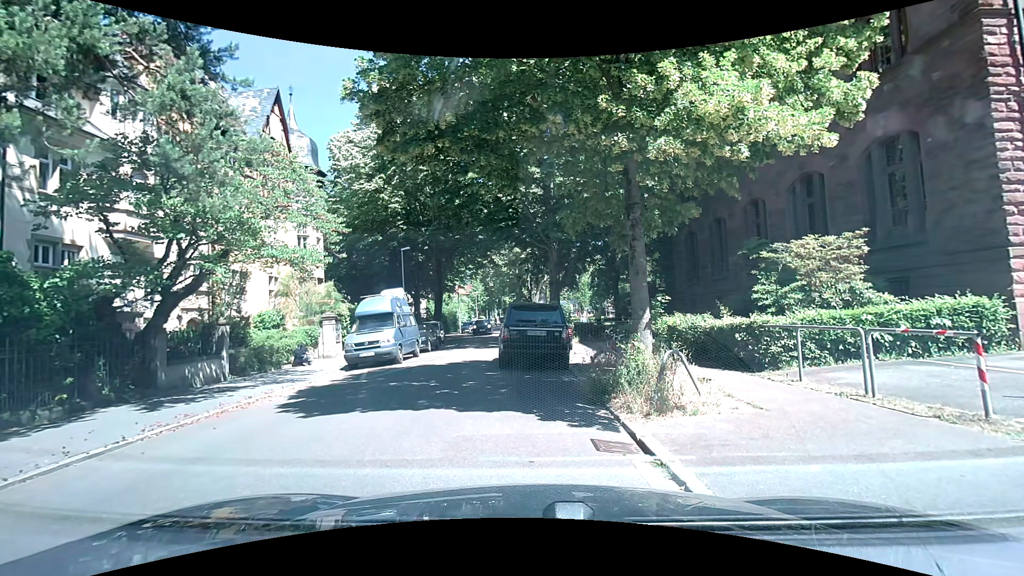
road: residential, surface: asphalt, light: Day
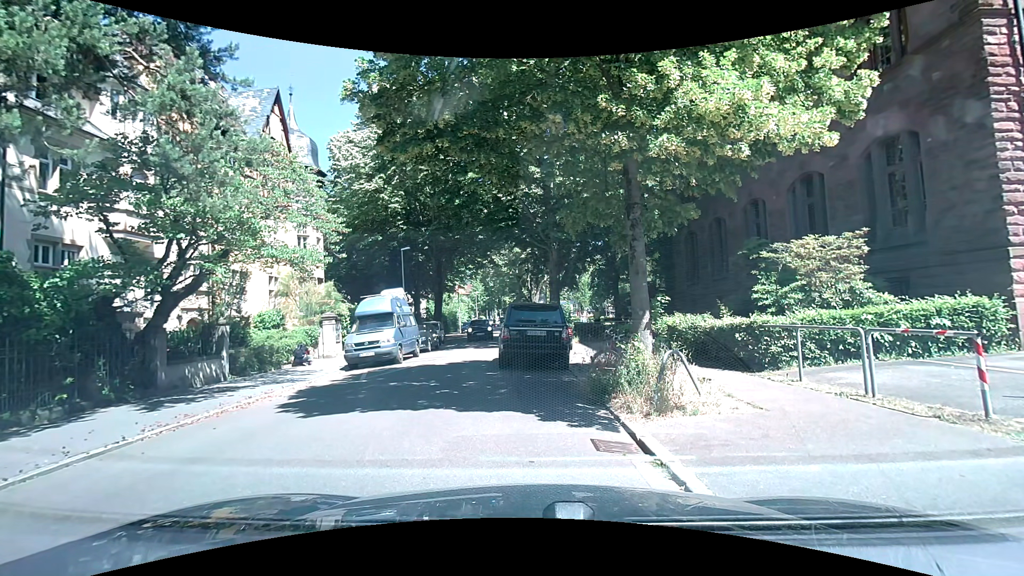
(0.0, 0.0) m; 0°
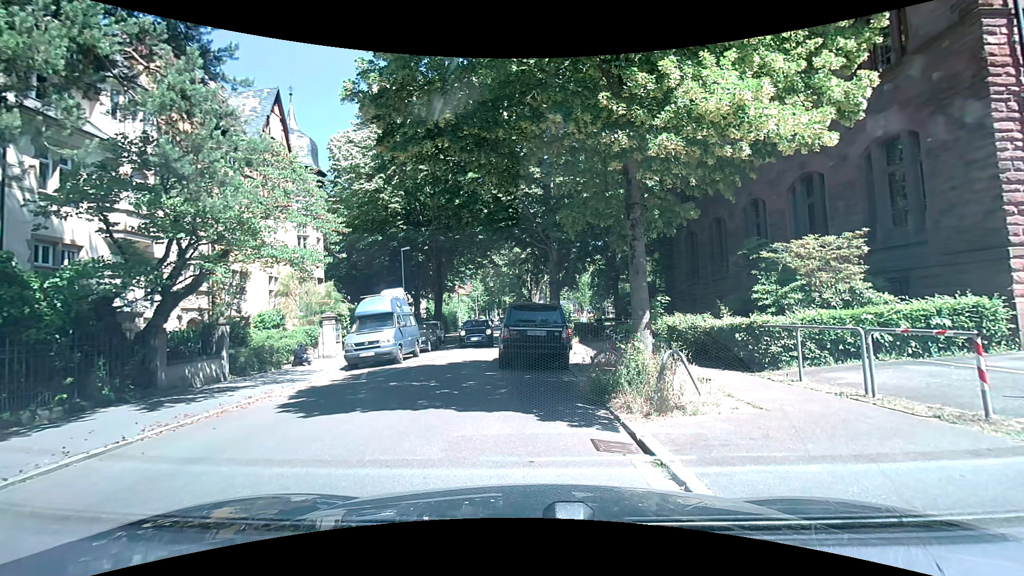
(0.0, 0.0) m; 0°
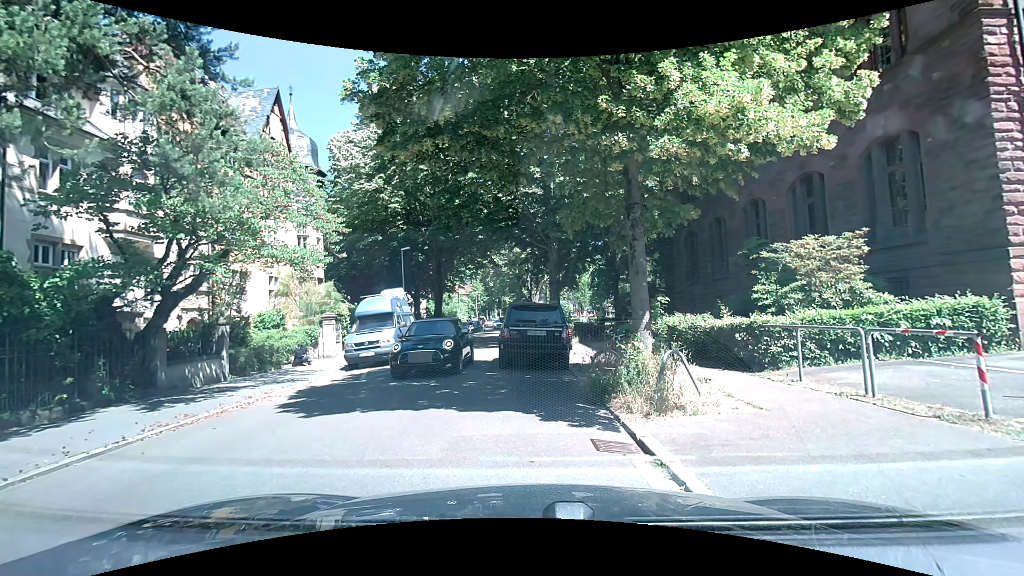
(0.0, 0.0) m; 0°
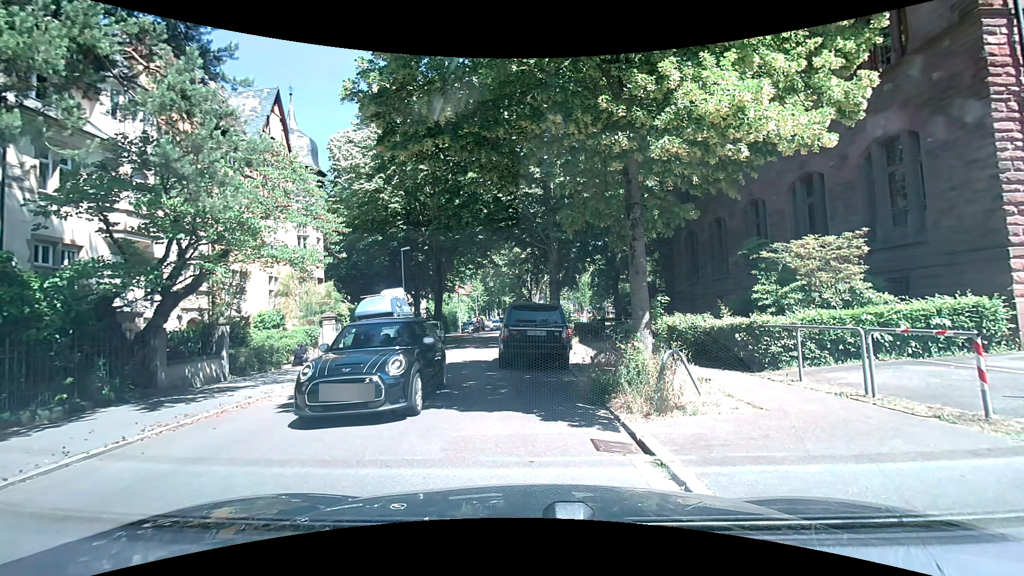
(0.0, 0.0) m; 0°
